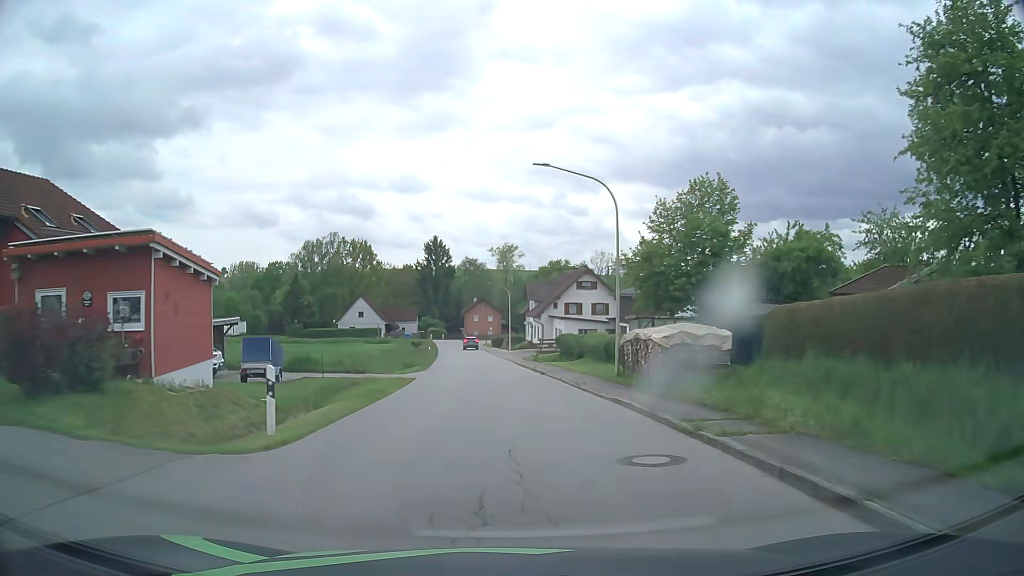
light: Day
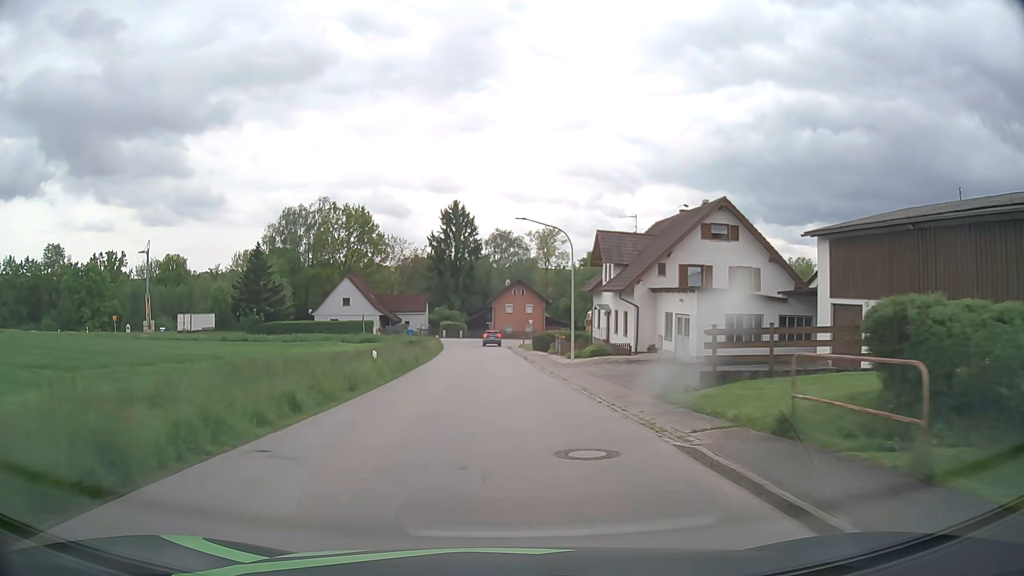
(-1.1, +37.1) m; -3°
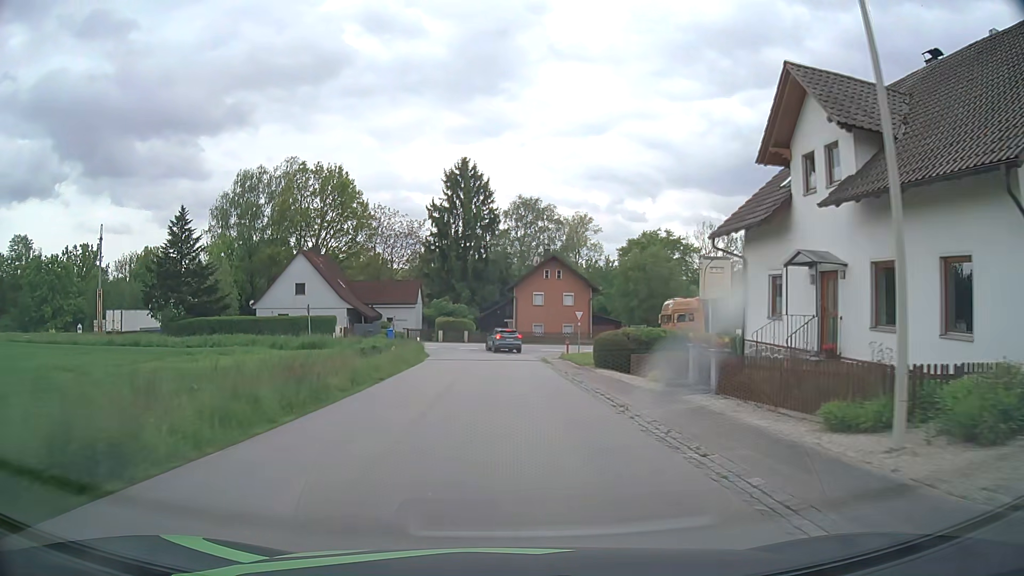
(-0.6, +28.6) m; -2°
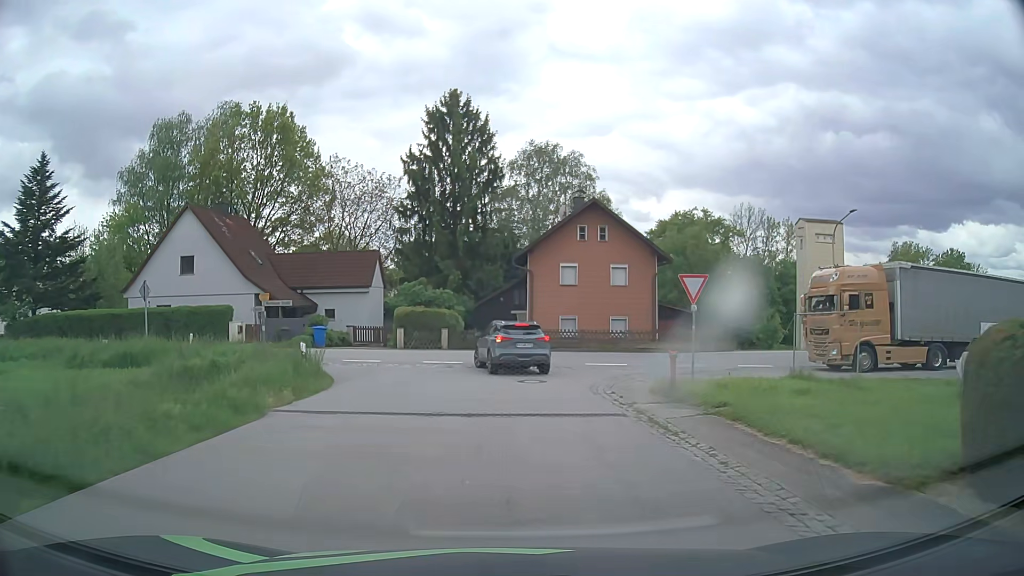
(-0.2, +23.5) m; 0°
